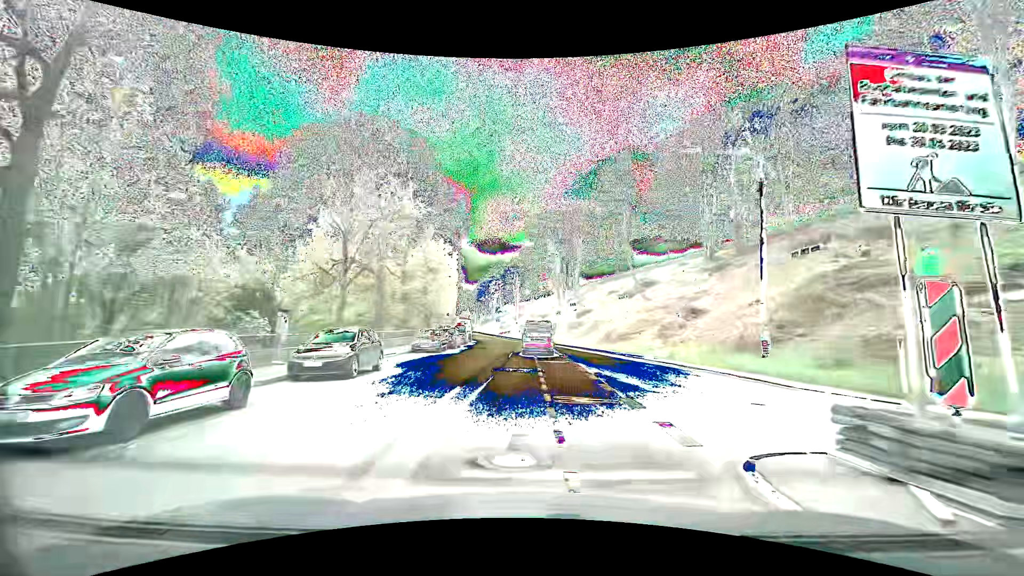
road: secondary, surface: asphalt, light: Day
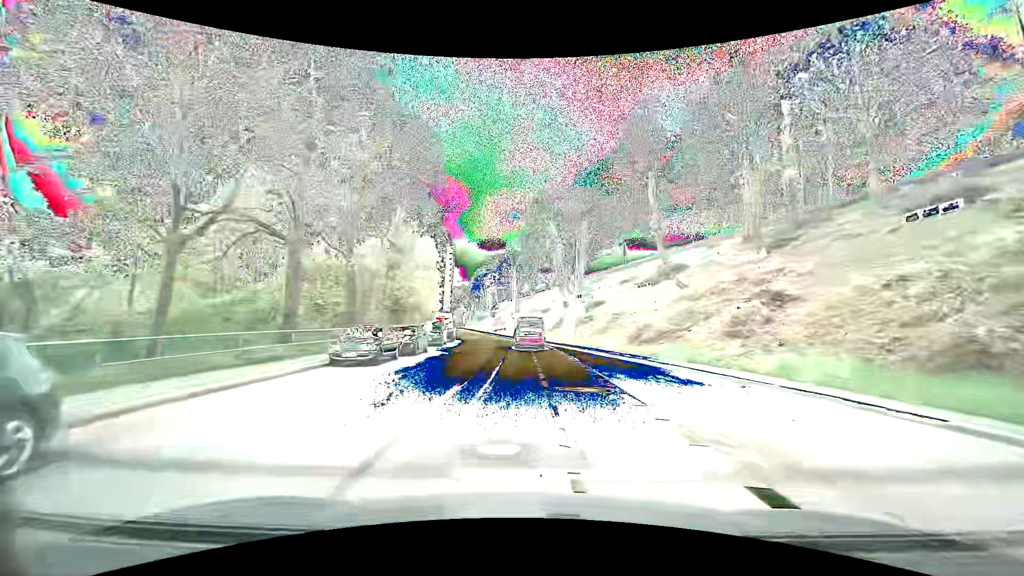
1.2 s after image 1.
(0.0, +12.2) m; +1°
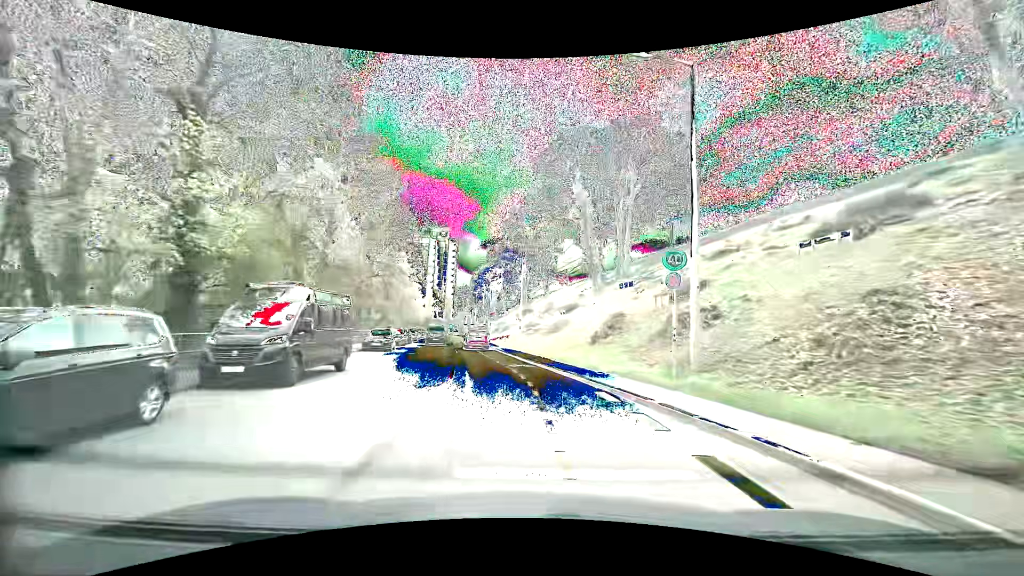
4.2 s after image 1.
(-0.3, +29.1) m; -2°
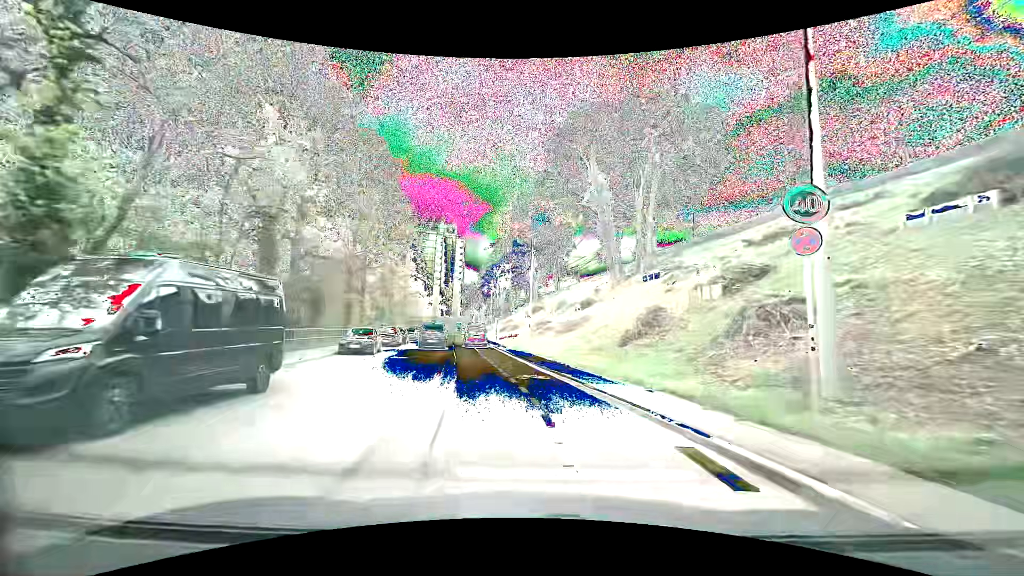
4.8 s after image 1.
(-0.1, +5.5) m; -2°
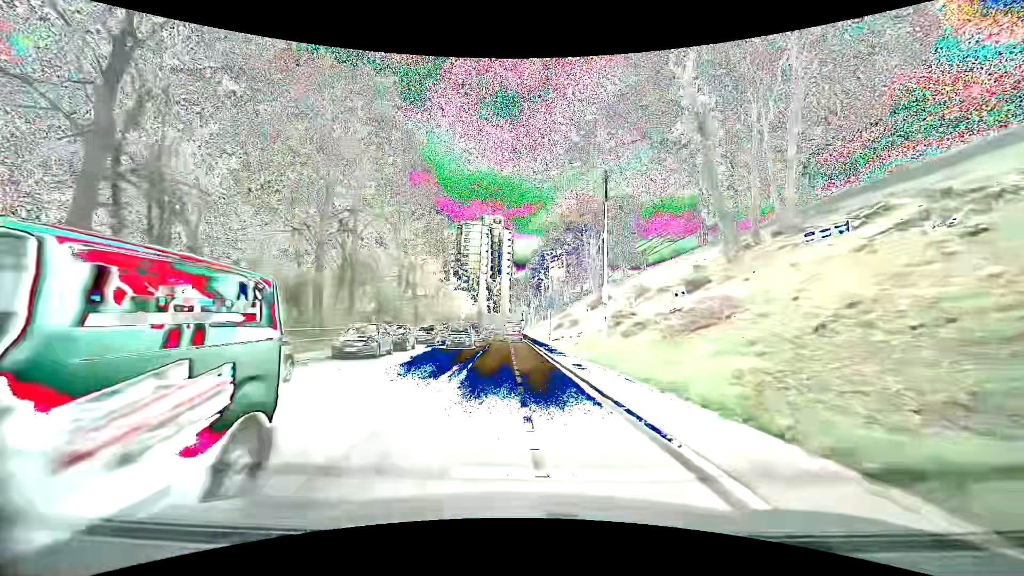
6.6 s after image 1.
(-0.7, +16.4) m; -6°
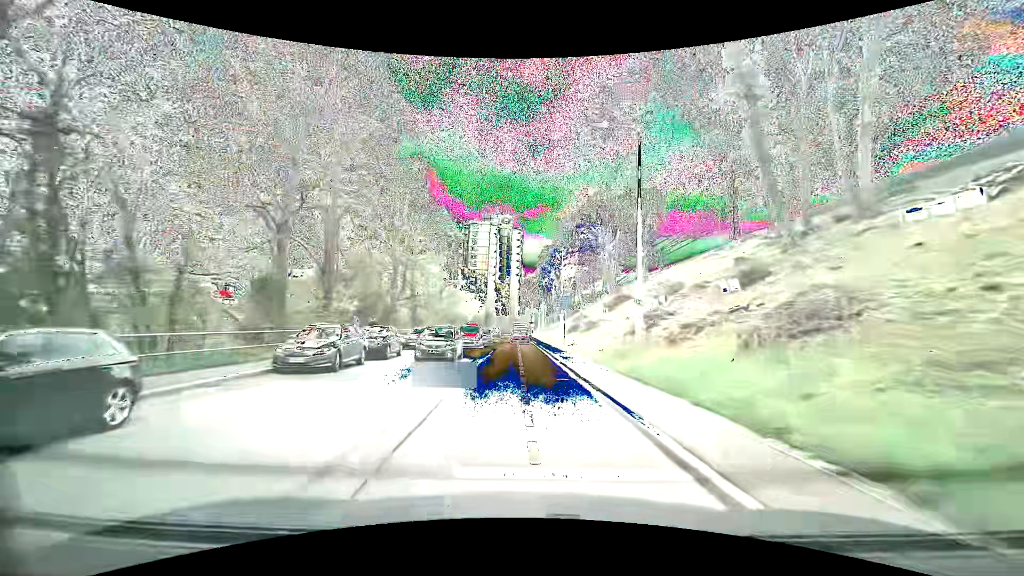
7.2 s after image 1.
(0.0, +5.6) m; -1°
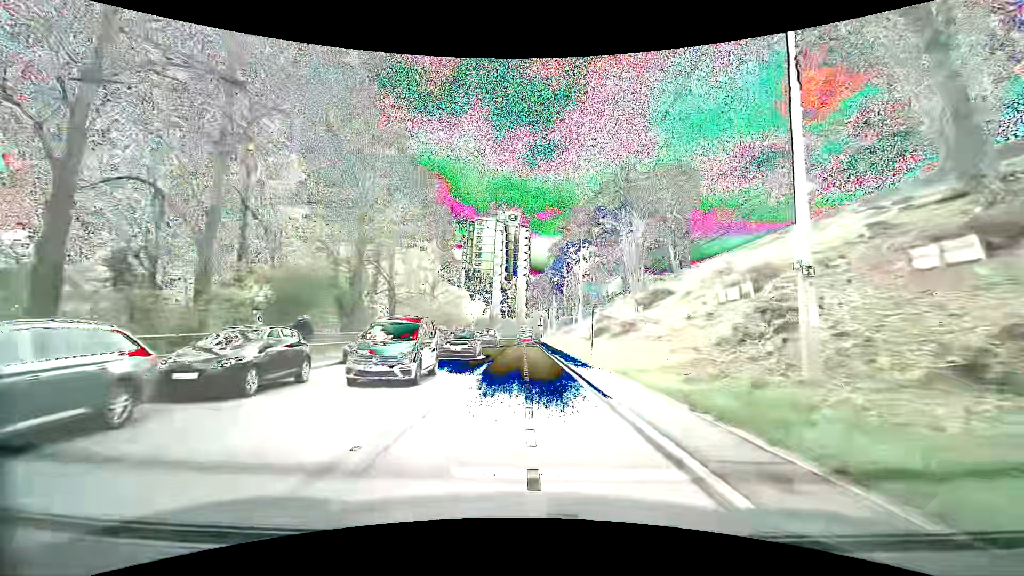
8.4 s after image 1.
(-0.1, +11.3) m; -1°
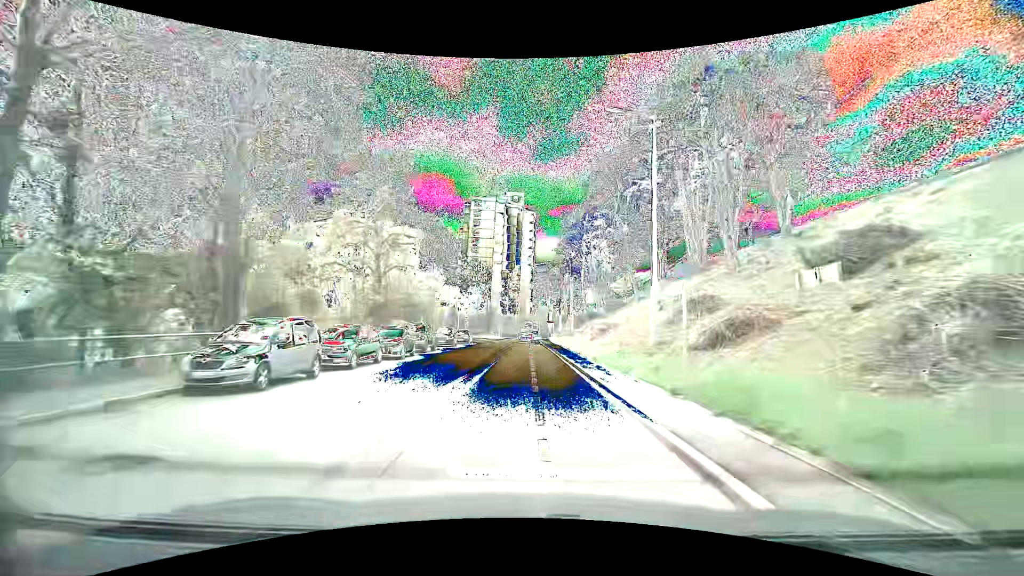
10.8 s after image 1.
(-0.1, +23.0) m; +1°
(0, +10) (0, +20) (0, +30) (-1, +40) (-1, +50) (-1, +60) (-1, +70) (-2, +80) (-4, +90) (-4, +100) m
